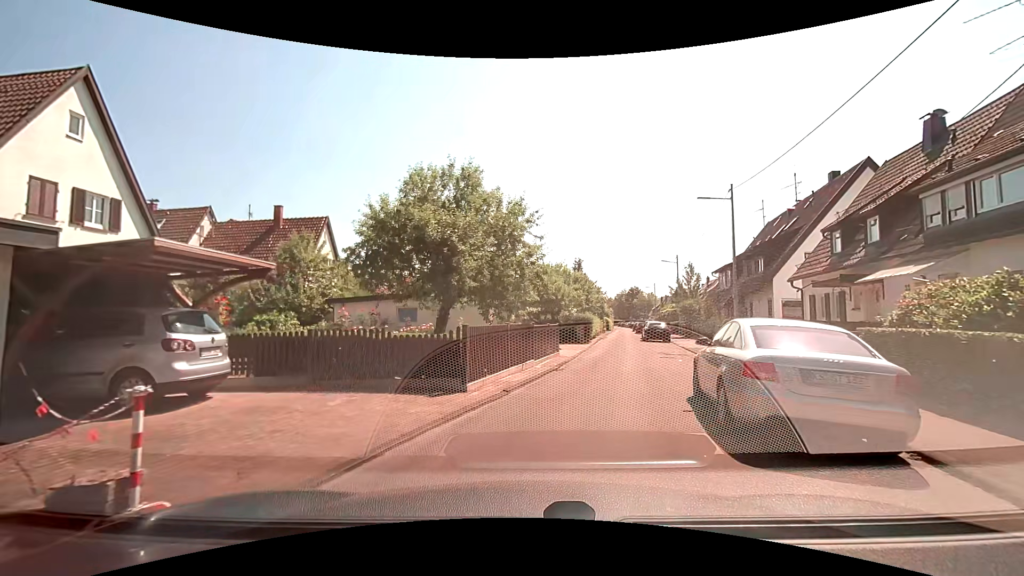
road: residential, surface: asphalt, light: Day
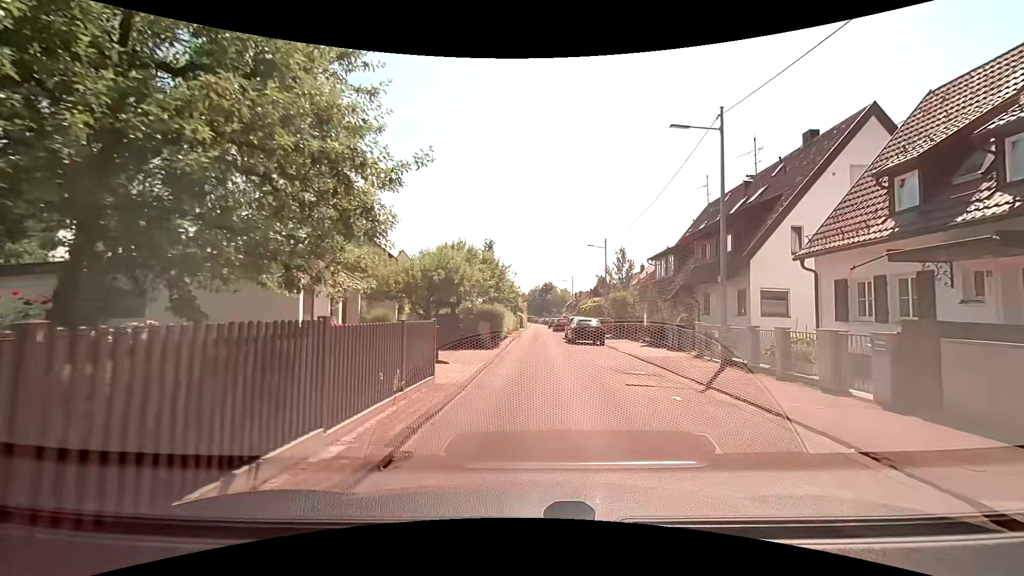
(+1.2, +10.0) m; +11°
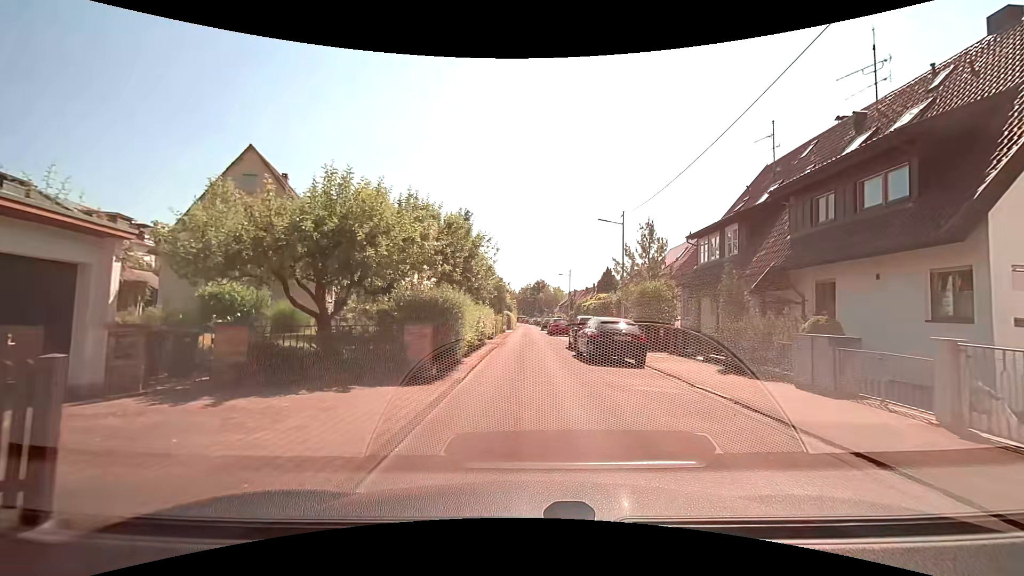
(+0.1, +11.4) m; +1°
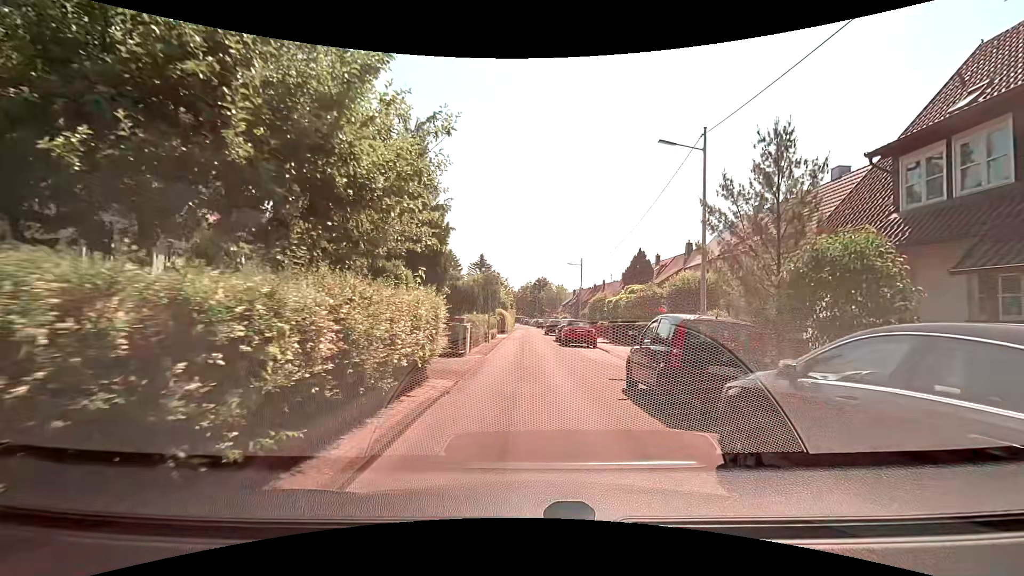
(-0.1, +14.0) m; 0°
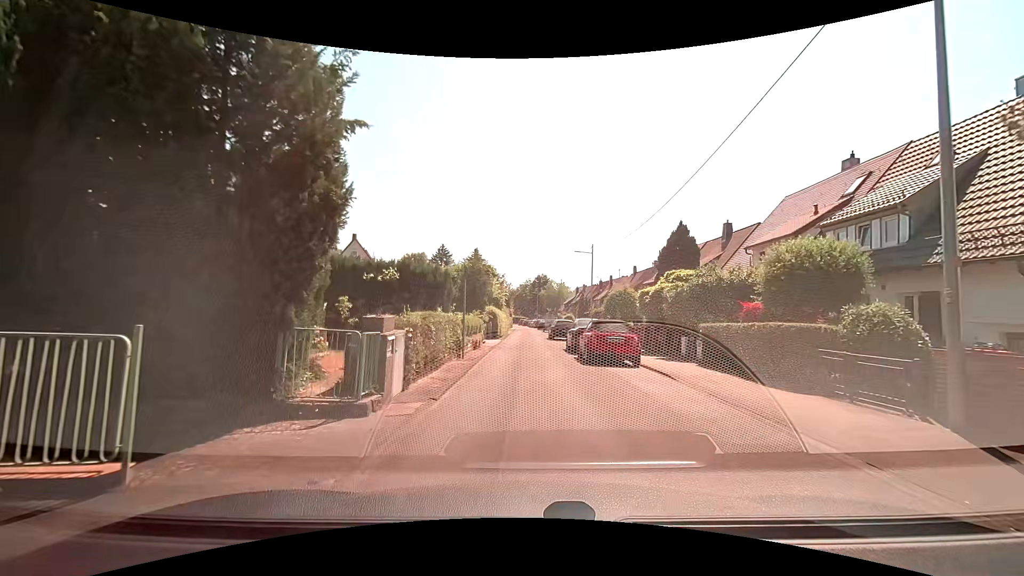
(-0.1, +9.8) m; 0°
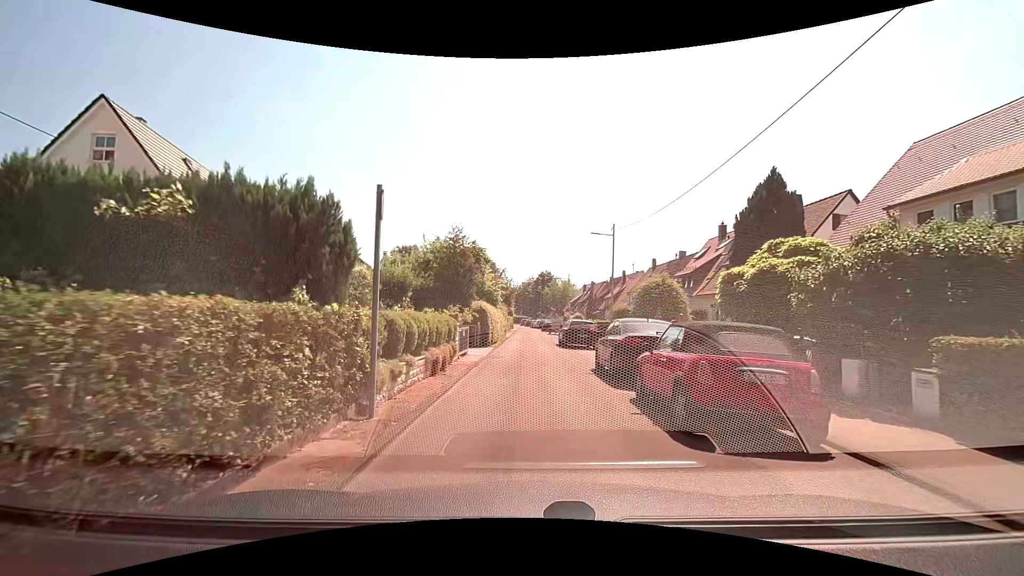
(0.0, +9.5) m; -1°
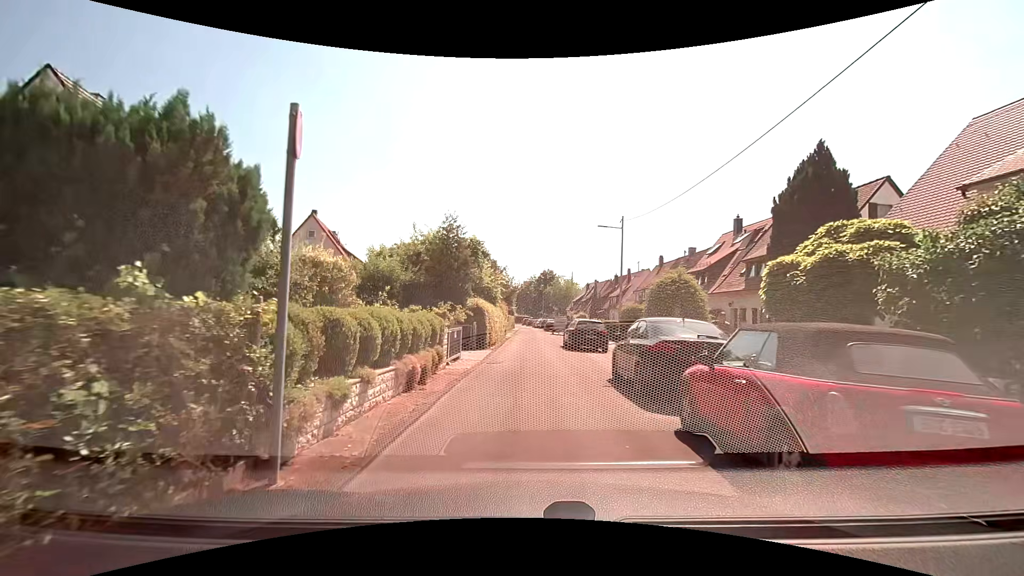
(0.0, +2.5) m; +1°
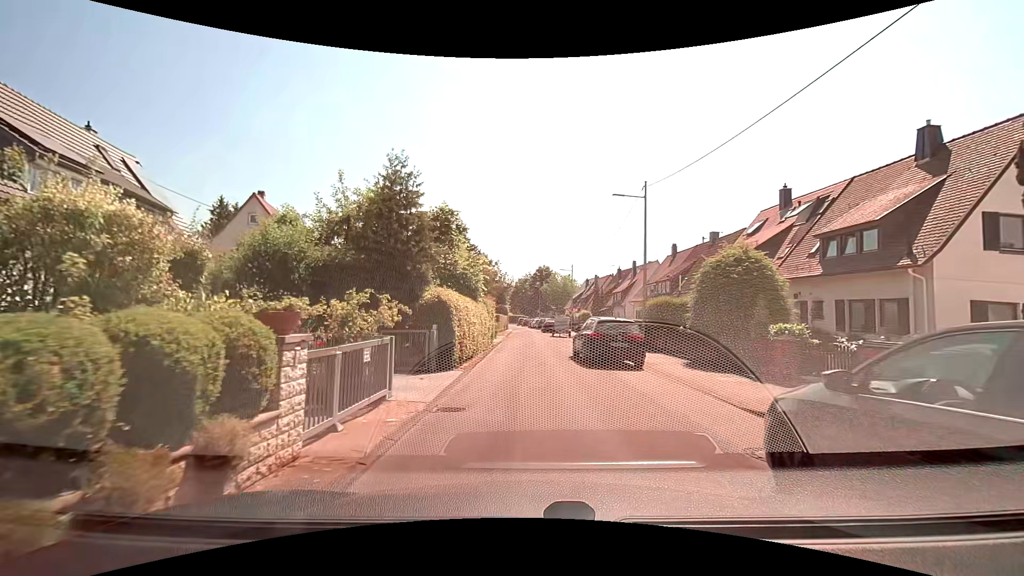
(0.0, +7.9) m; +1°
(0, +10) (0, +20) (0, +30) (0, +40) (-1, +50) (-1, +60) (-1, +70) (-3, +80) (-4, +90) (-5, +100) m
